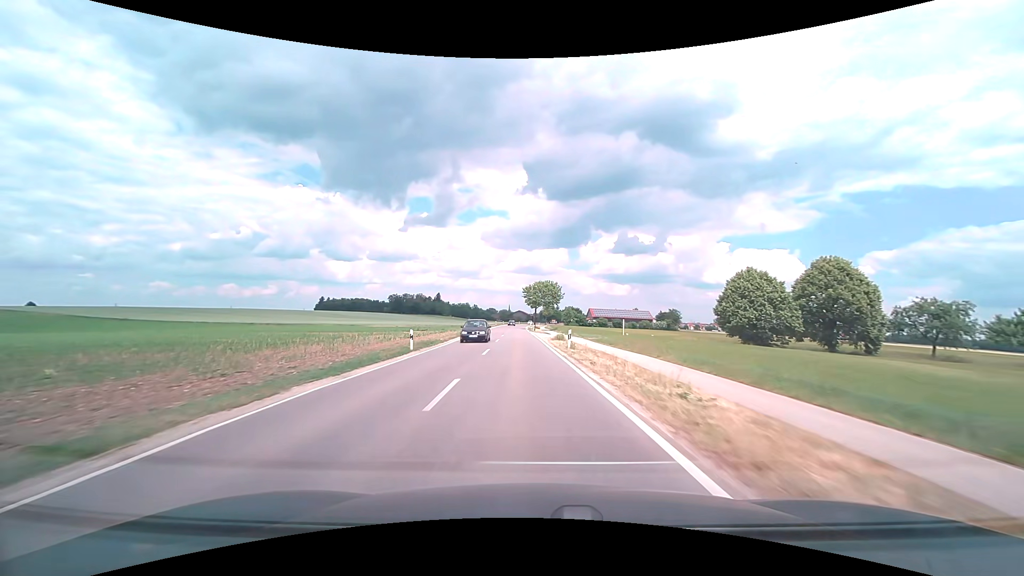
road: tertiary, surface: asphalt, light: Day
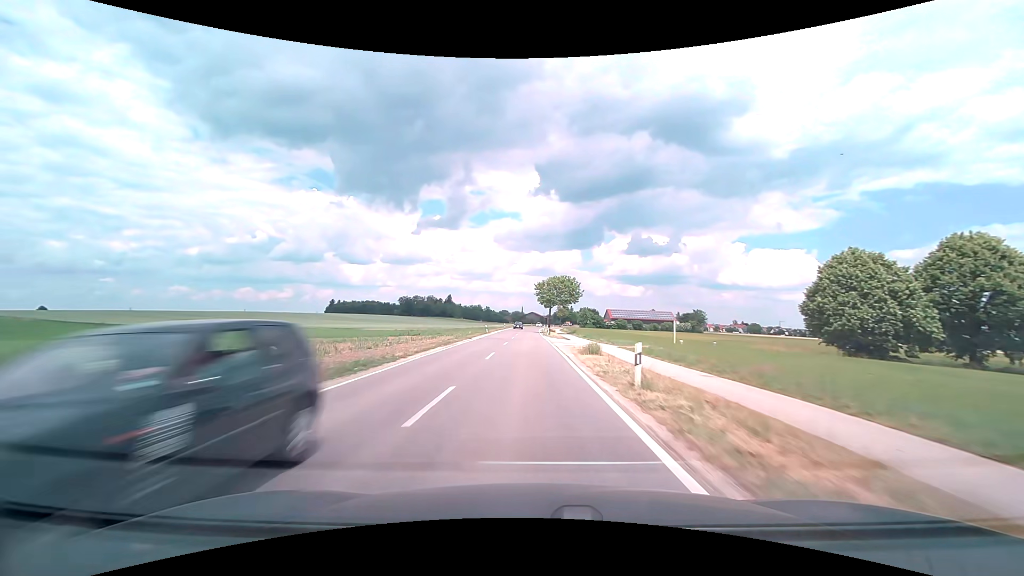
(-0.2, +13.3) m; -1°
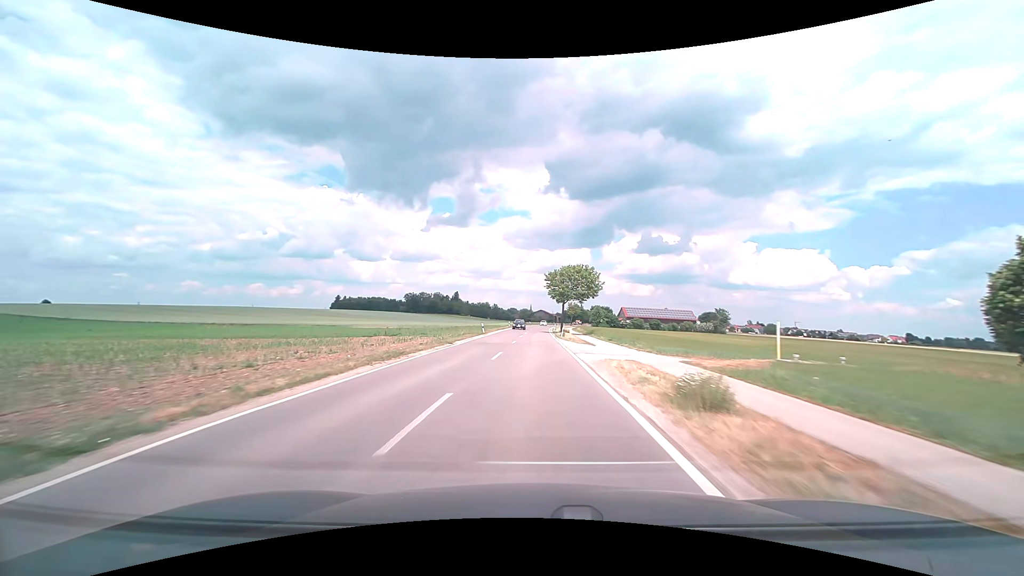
(-0.2, +13.4) m; -1°
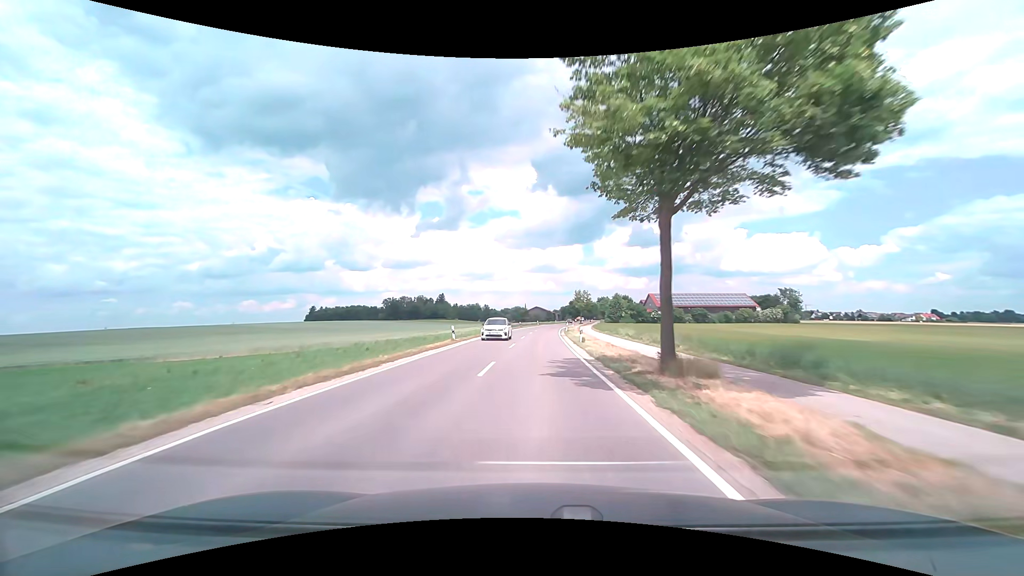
(+0.3, +53.2) m; +1°
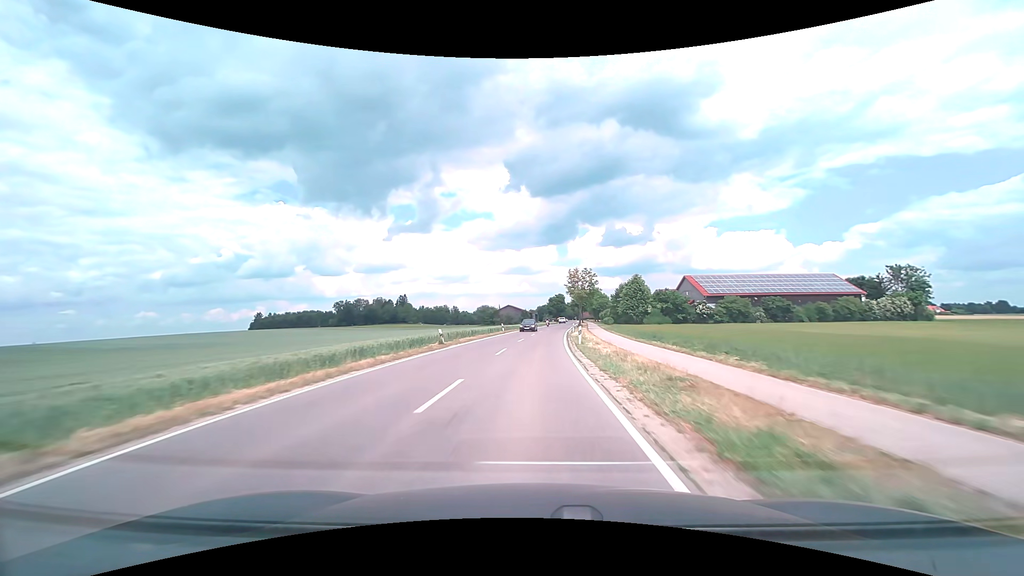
(+1.1, +52.4) m; +2°
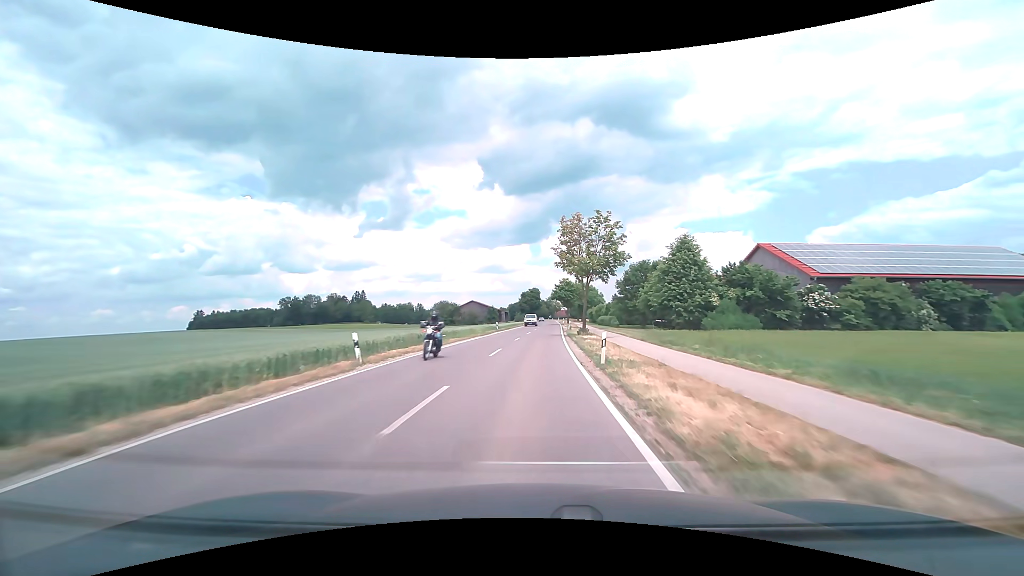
(+1.1, +36.9) m; +3°
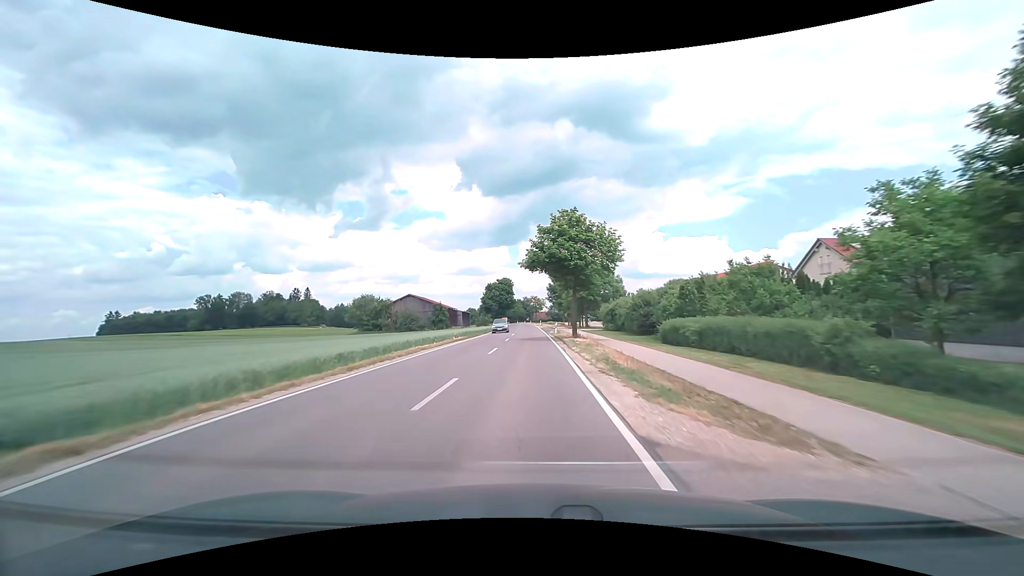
(+1.9, +58.0) m; +3°
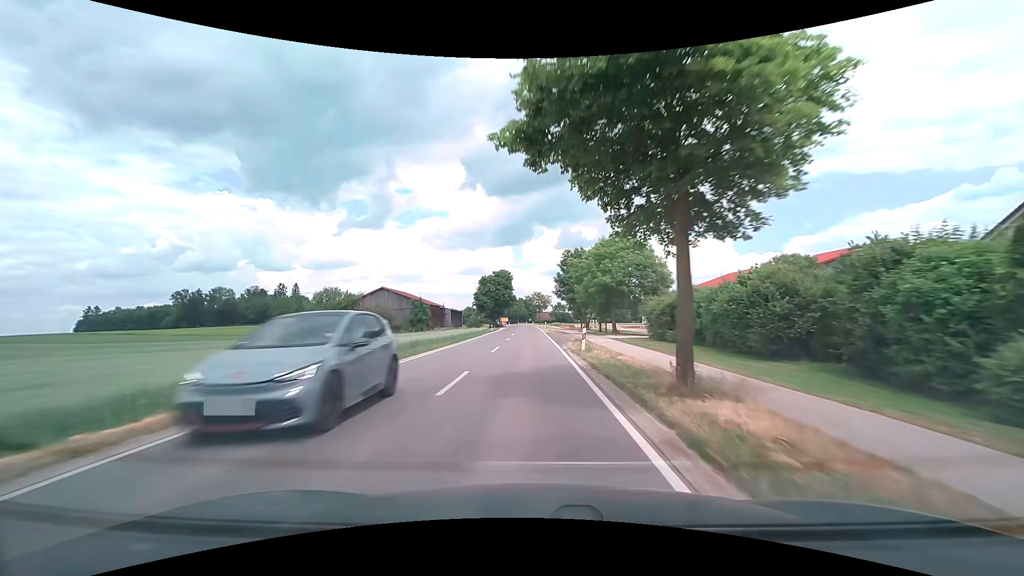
(-0.1, +22.4) m; 0°
(0, +10) (0, +20) (0, +30) (0, +40) (-1, +50) (-1, +60) (-1, +70) (-1, +80) (-1, +90) (-2, +100) m
